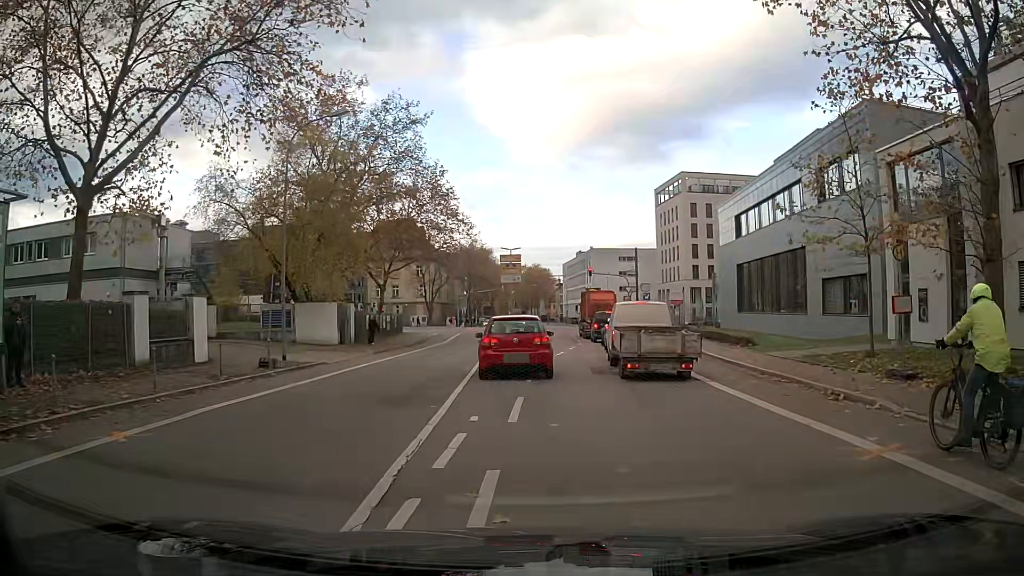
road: tertiary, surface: asphalt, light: Day
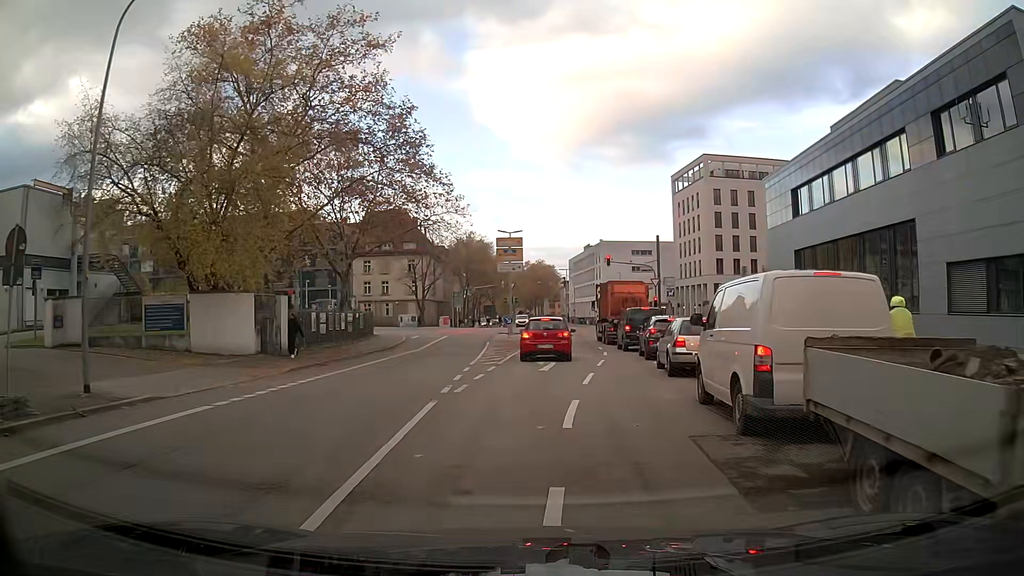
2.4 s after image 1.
(0.0, +12.6) m; -1°
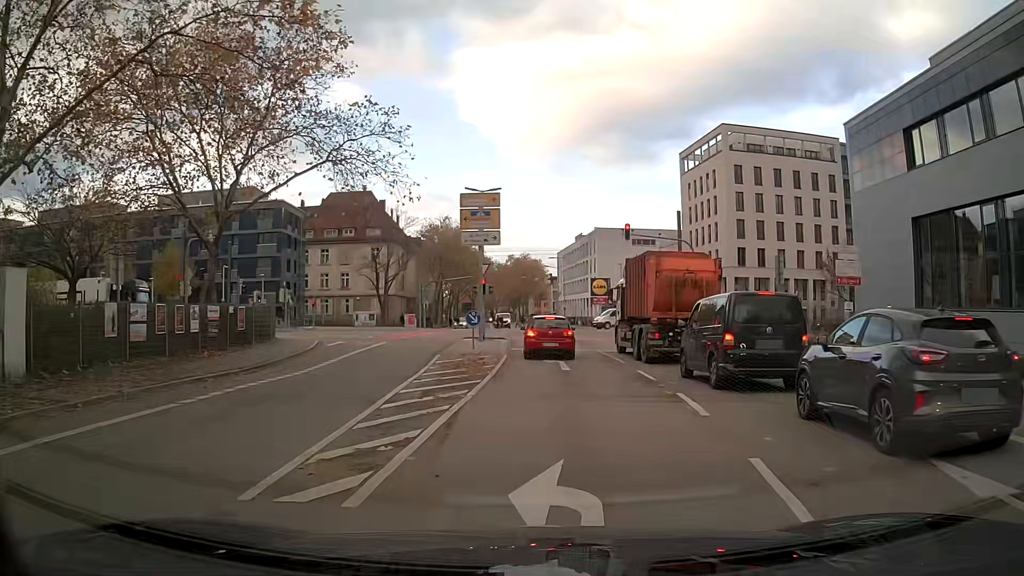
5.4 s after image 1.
(+0.4, +17.0) m; +3°
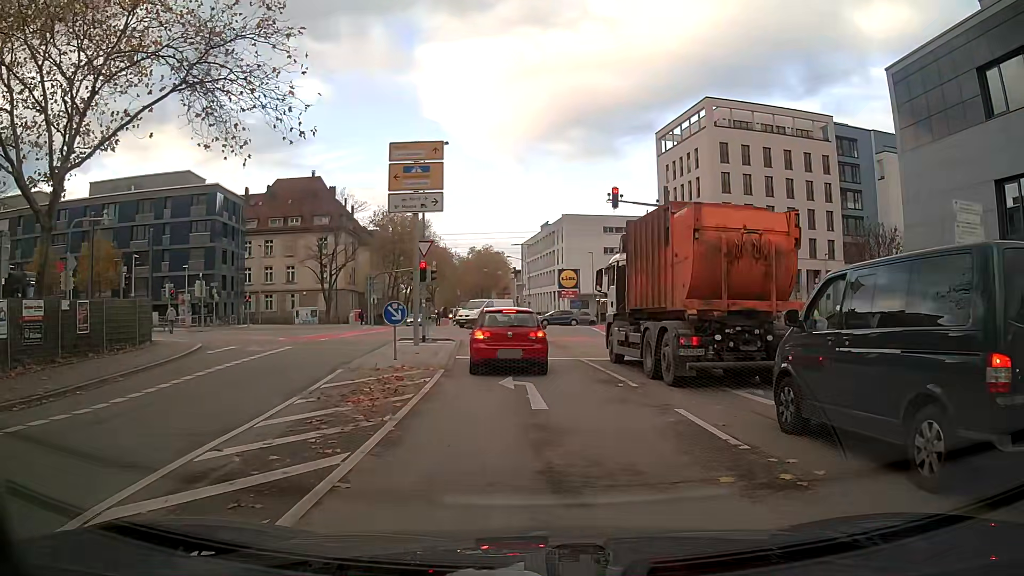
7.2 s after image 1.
(+0.2, +8.7) m; +3°
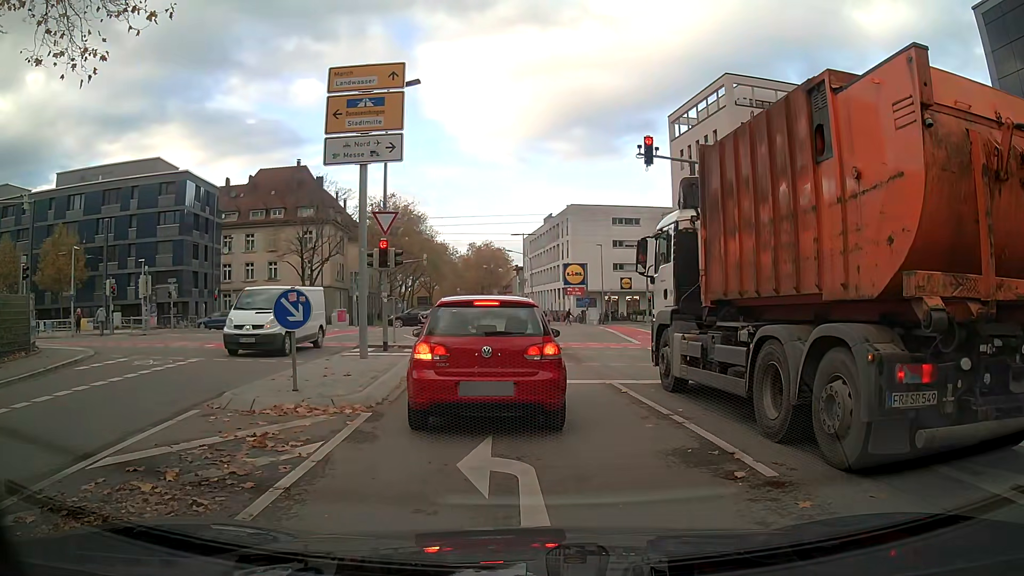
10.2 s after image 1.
(0.0, +7.2) m; +1°
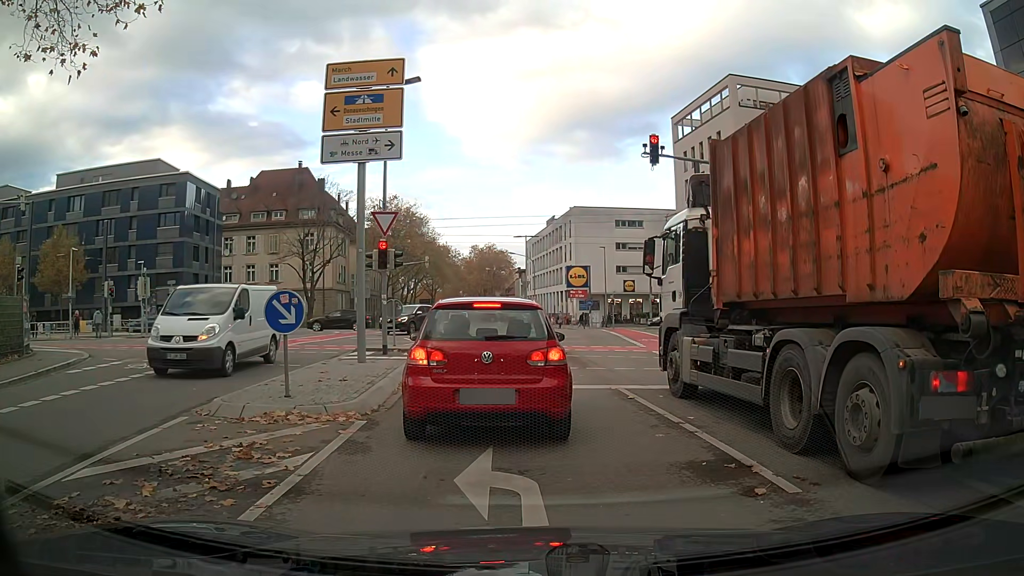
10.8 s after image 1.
(0.0, +0.4) m; 0°
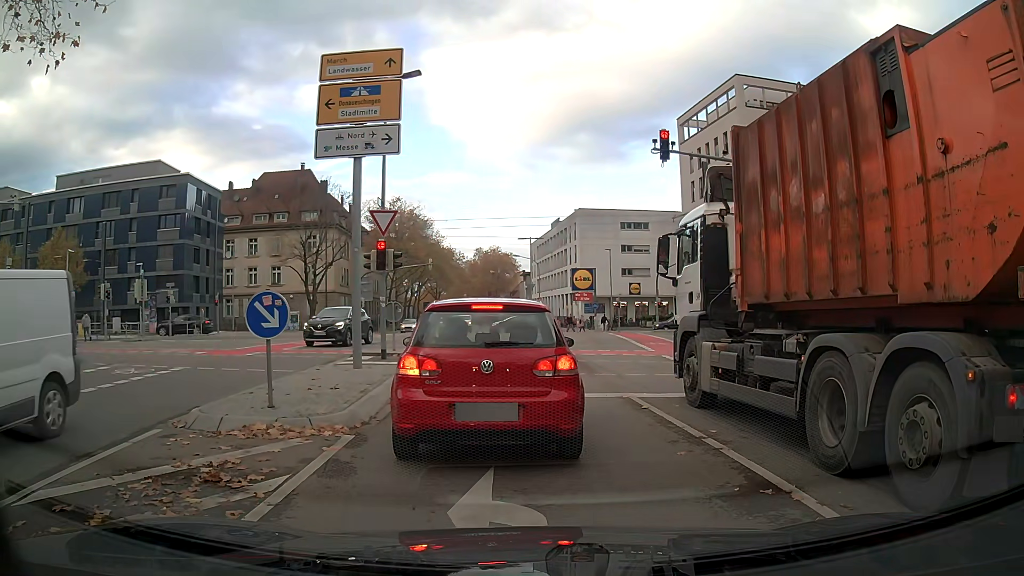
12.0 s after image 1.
(0.0, +0.9) m; 0°
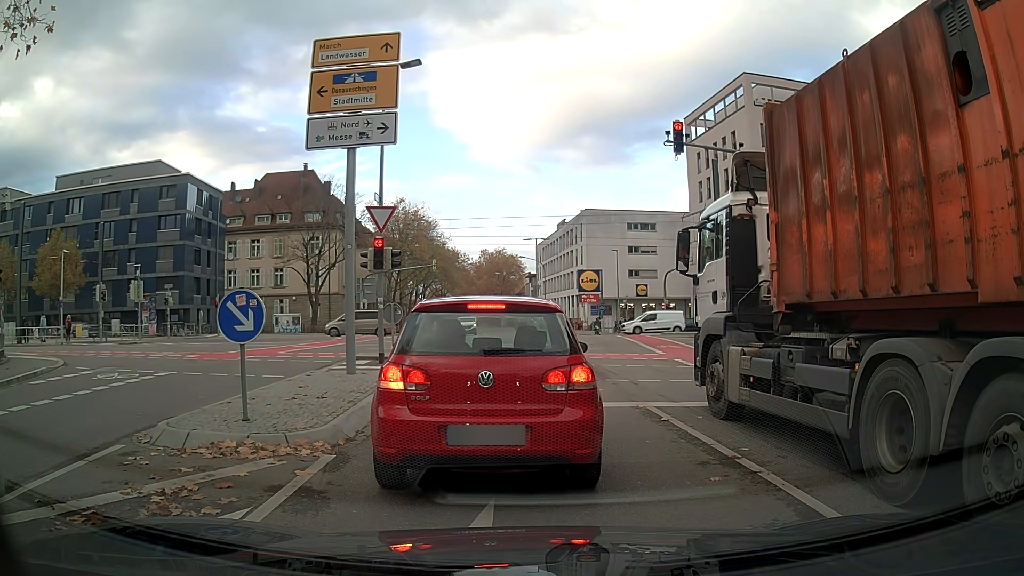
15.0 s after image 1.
(0.0, +1.0) m; 0°
(-1, +10) (-2, +20) (-5, +29) (-10, +38) (-18, +43) (-28, +45) (-38, +44) (-48, +42) (-58, +41) (-68, +39) m
